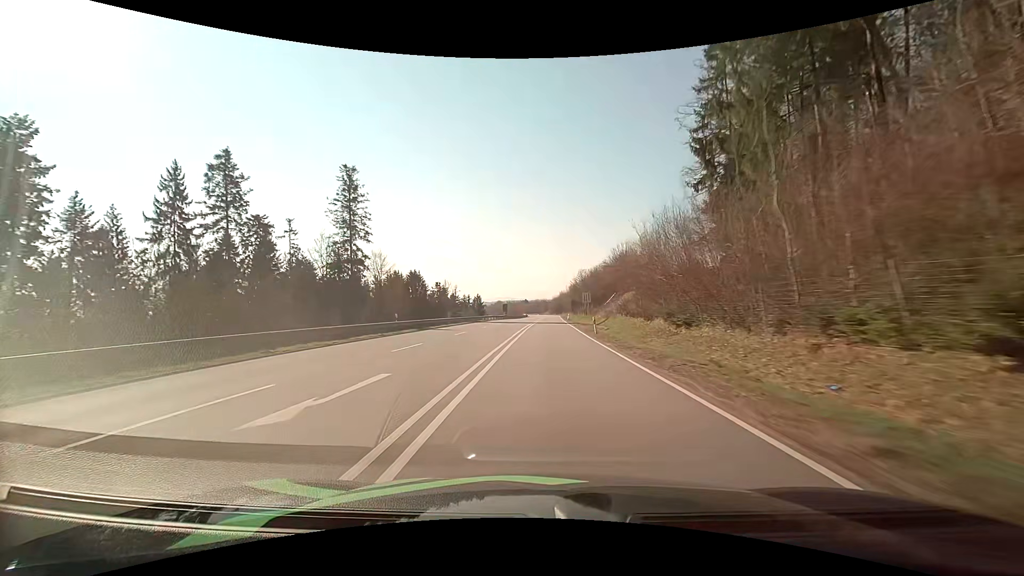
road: primary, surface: asphalt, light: Day
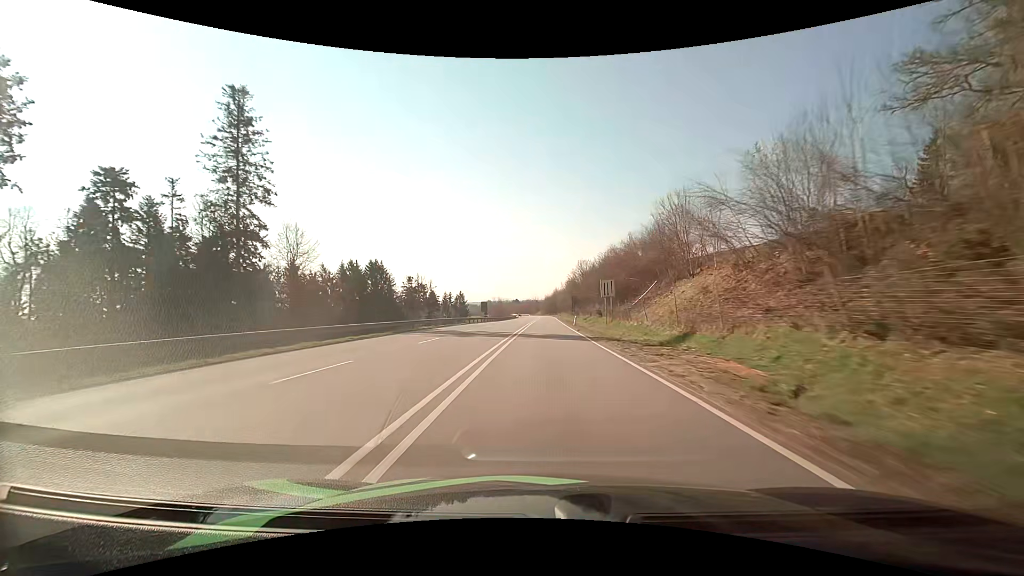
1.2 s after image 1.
(+0.3, +31.3) m; +1°
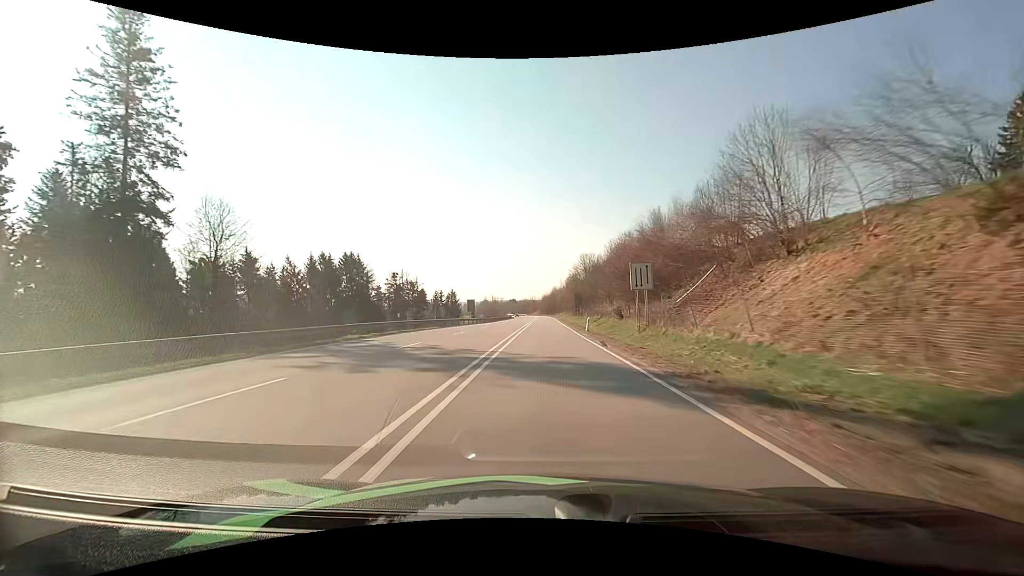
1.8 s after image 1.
(0.0, +15.5) m; 0°
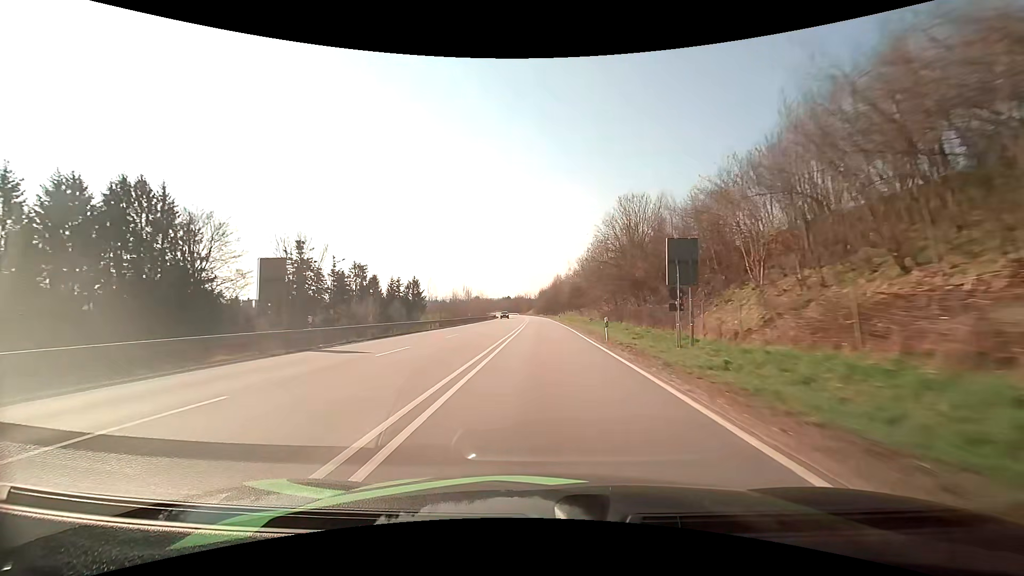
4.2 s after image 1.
(+0.4, +61.5) m; 0°
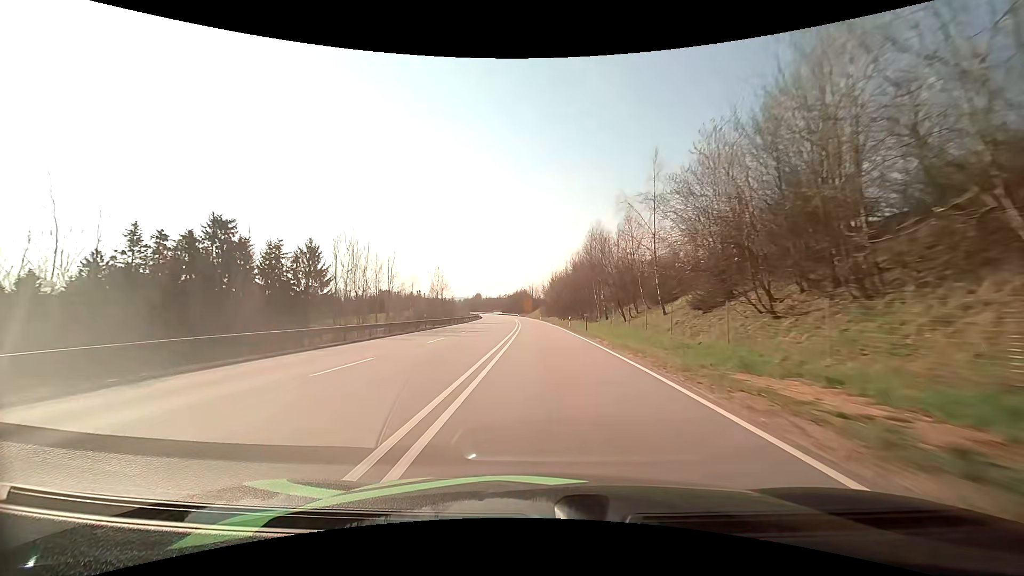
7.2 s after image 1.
(-0.5, +77.0) m; -1°
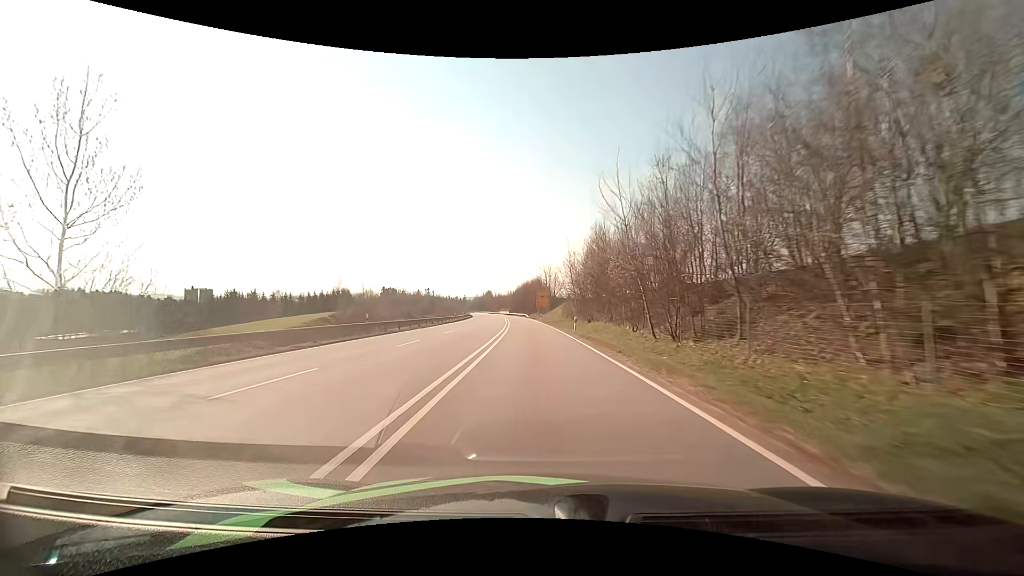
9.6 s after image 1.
(-1.0, +62.7) m; -2°
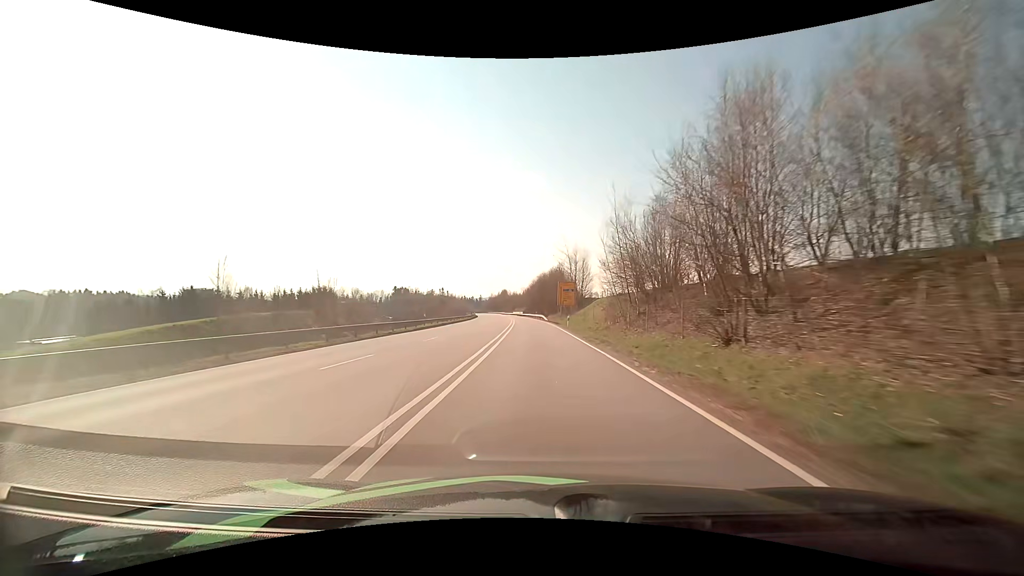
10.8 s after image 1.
(-0.6, +31.6) m; -2°
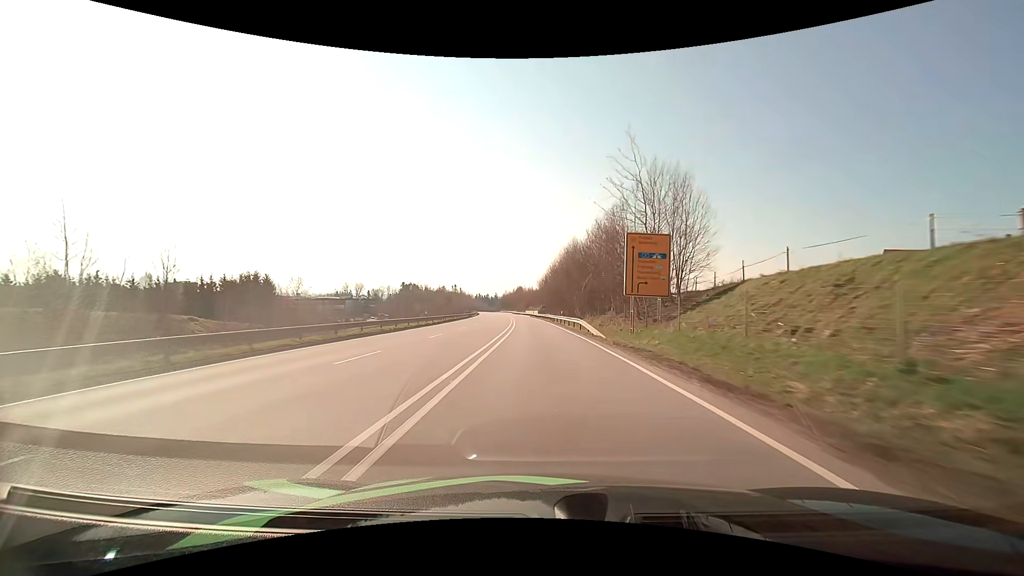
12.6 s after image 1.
(-0.9, +47.3) m; -2°
(0, +10) (0, +20) (0, +30) (-1, +40) (-1, +50) (-1, +60) (-2, +70) (-3, +80) (-3, +90) (-4, +100) m
